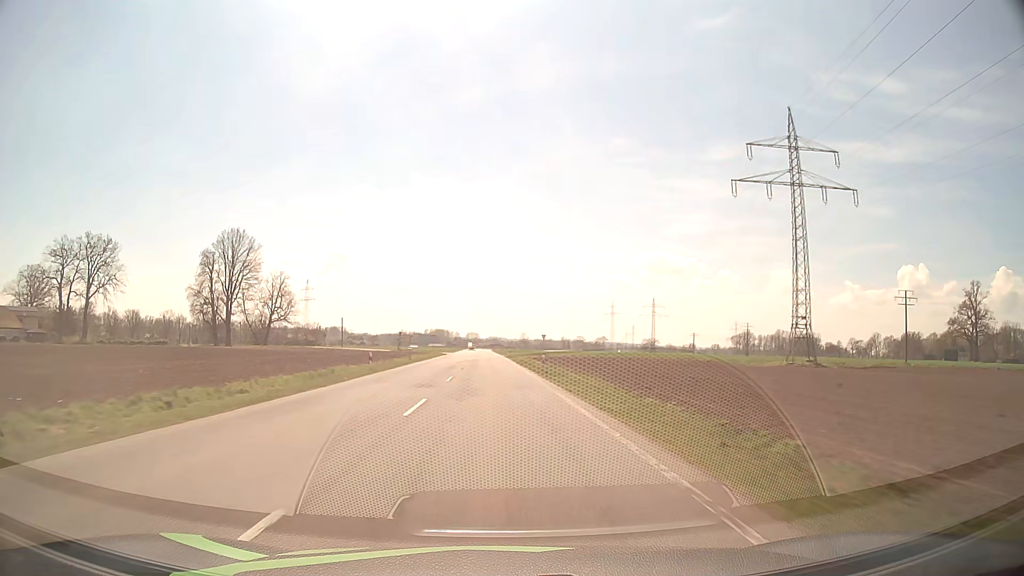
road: secondary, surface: asphalt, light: Day
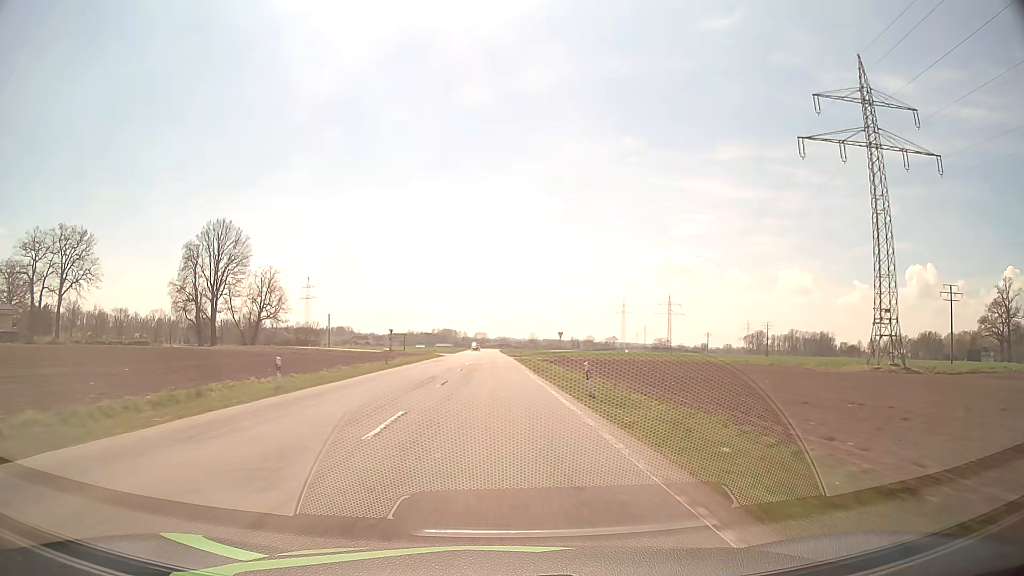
(-0.1, +15.7) m; -1°
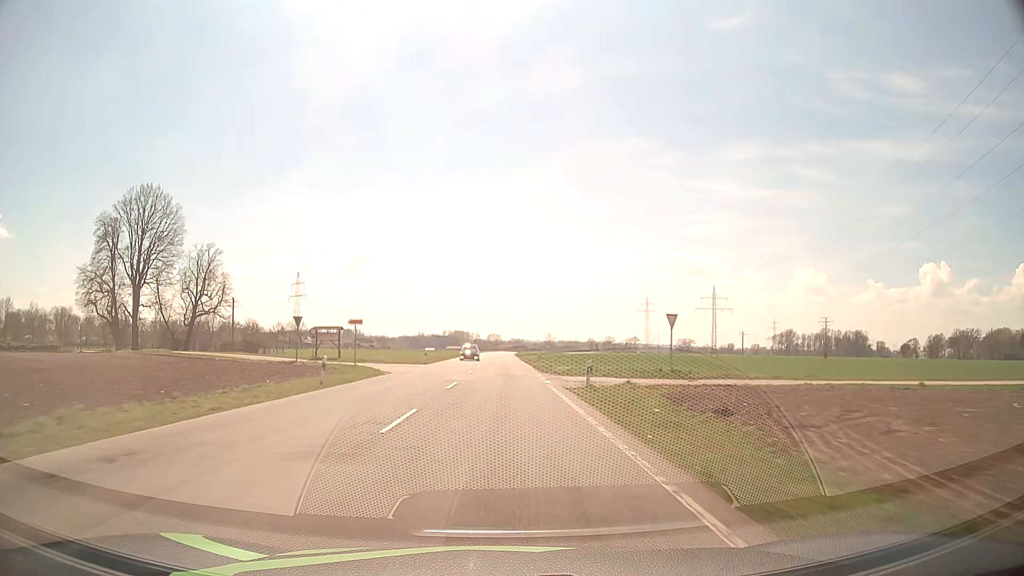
(-0.8, +47.2) m; -1°
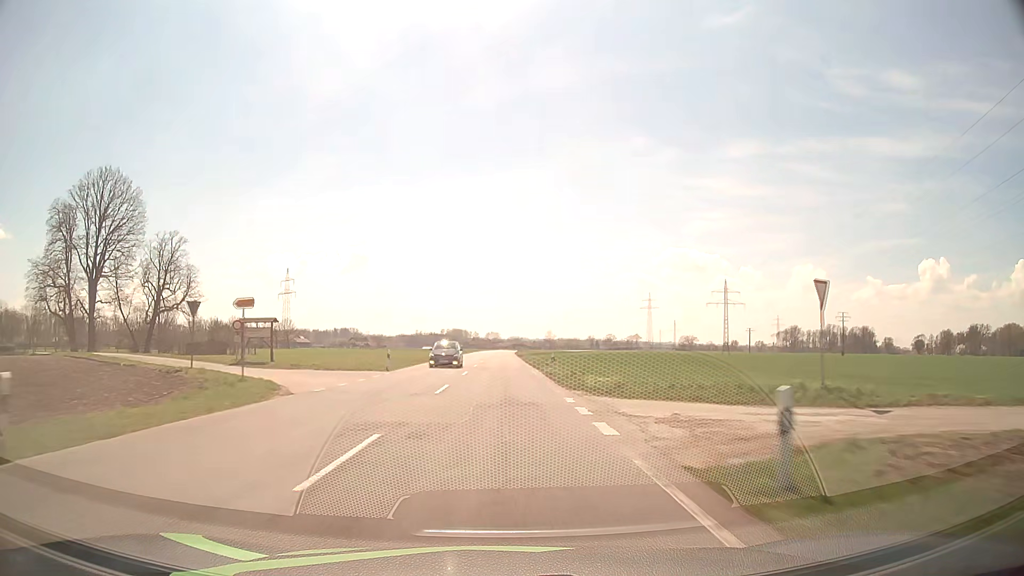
(0.0, +15.8) m; 0°
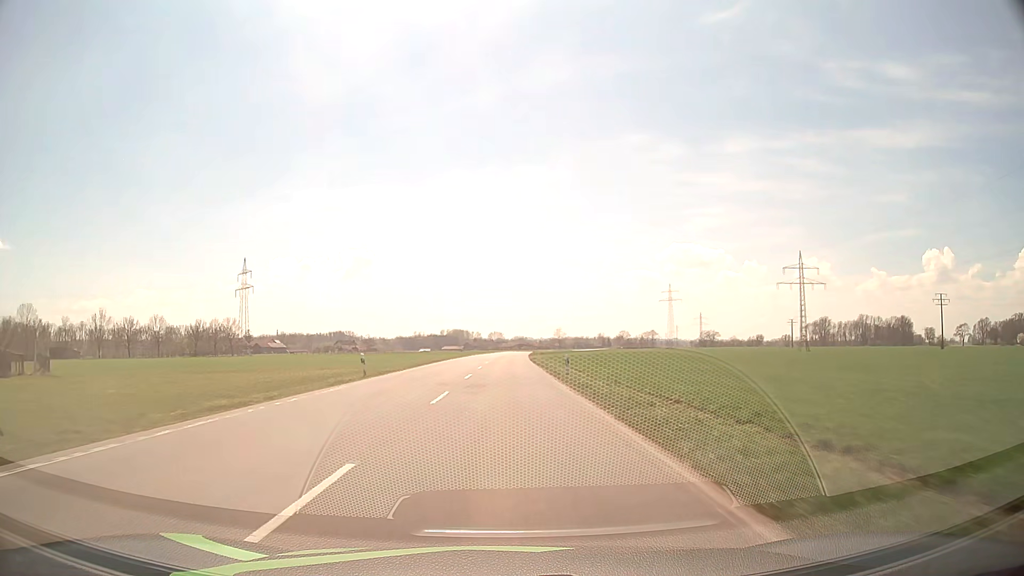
(-0.4, +63.5) m; 0°
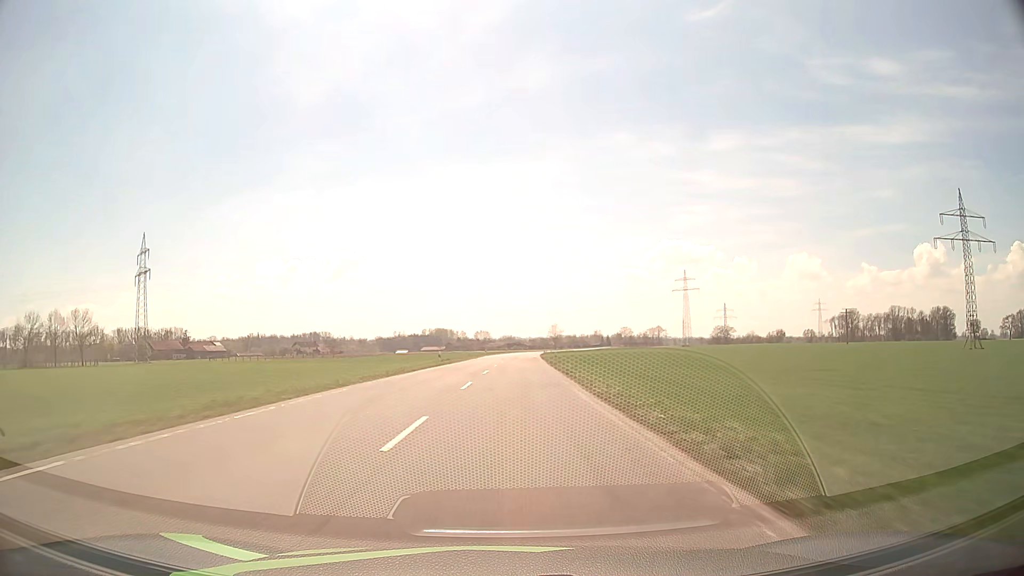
(+0.5, +79.3) m; +1°
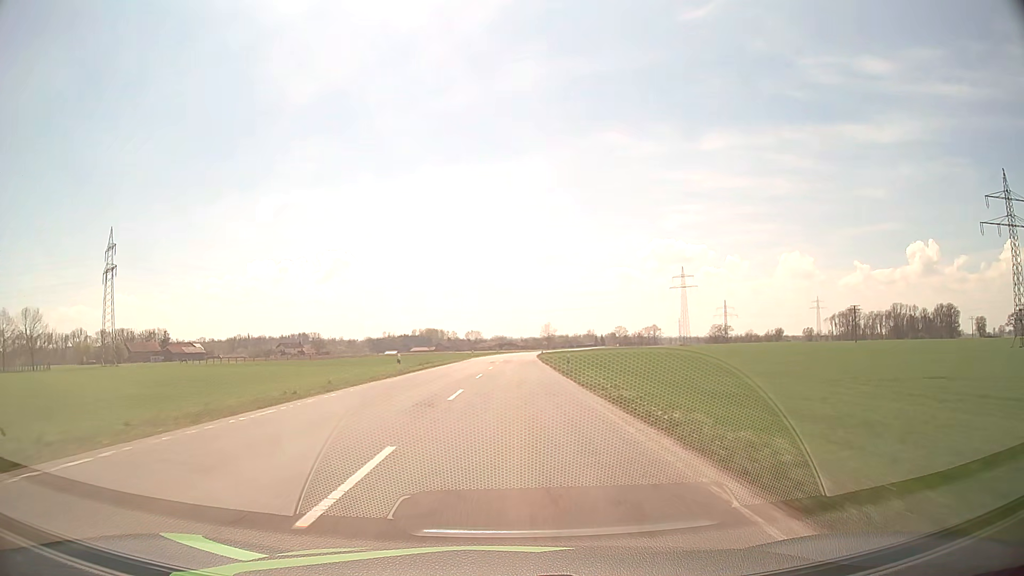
(+0.1, +15.9) m; +1°
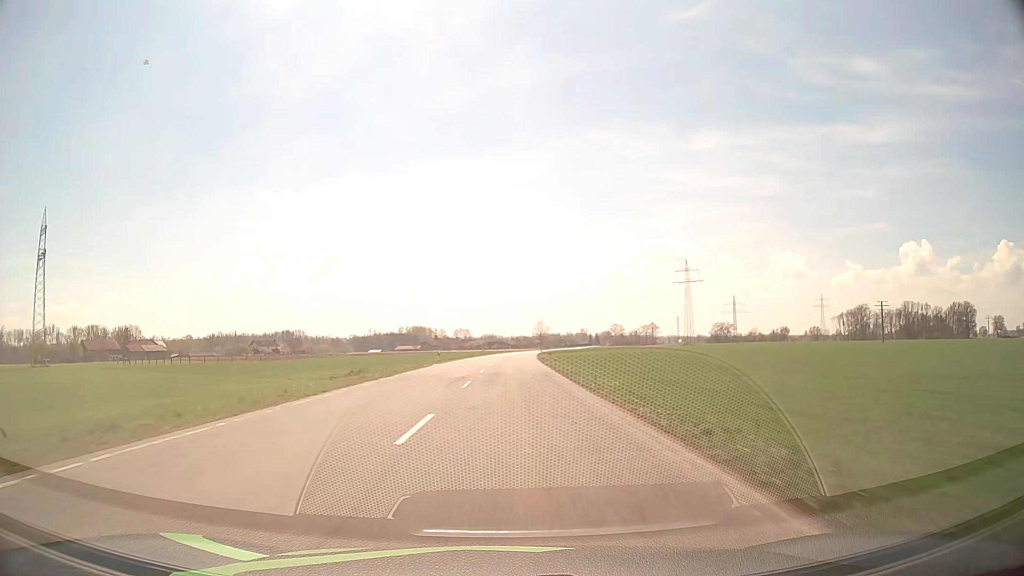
(+0.3, +31.8) m; +1°
(0, +10) (0, +20) (0, +30) (0, +40) (0, +50) (+1, +60) (+1, +70) (+1, +80) (+2, +90) (+2, +100) m
